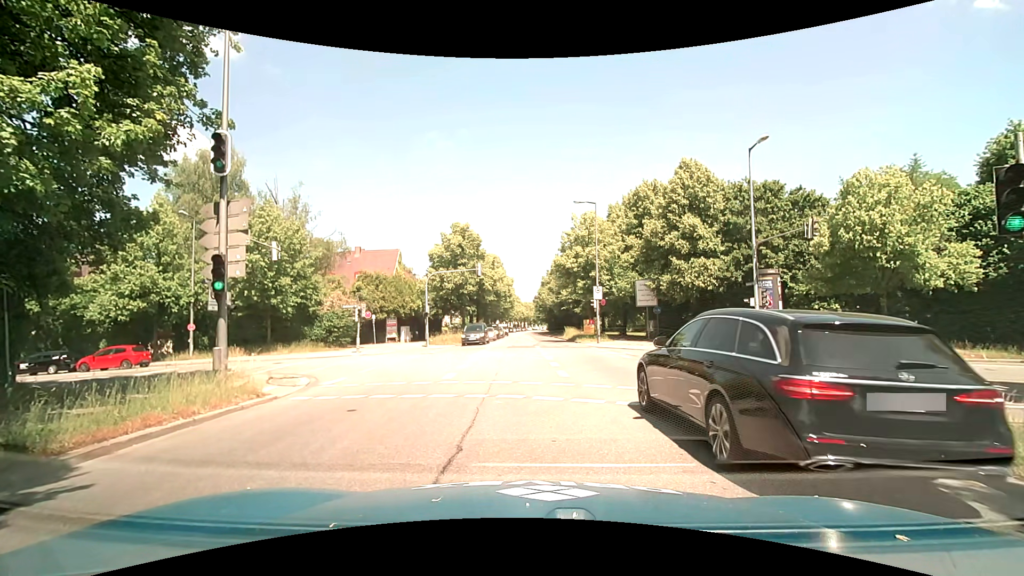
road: secondary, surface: asphalt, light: Day
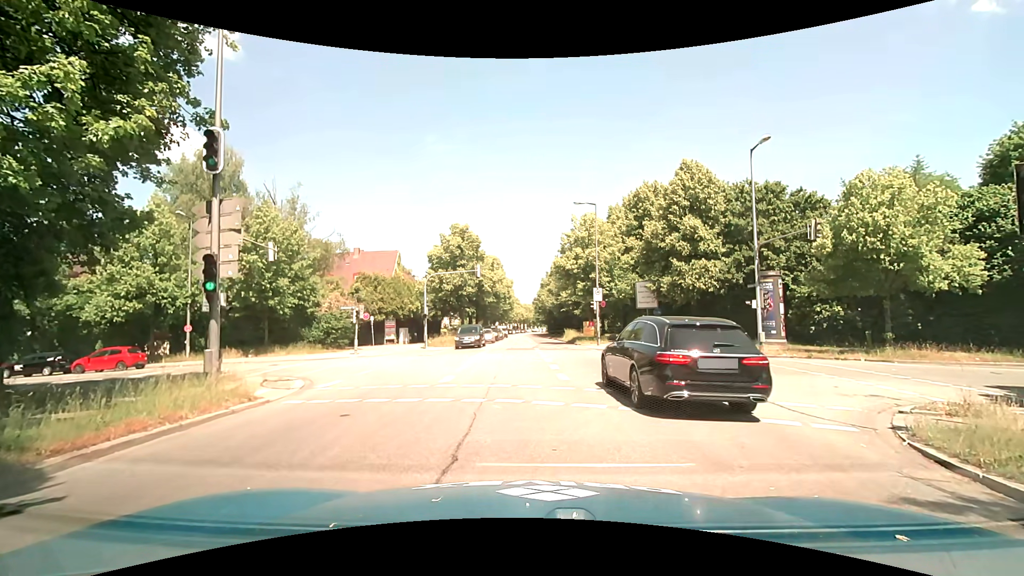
(0.0, +0.3) m; 0°
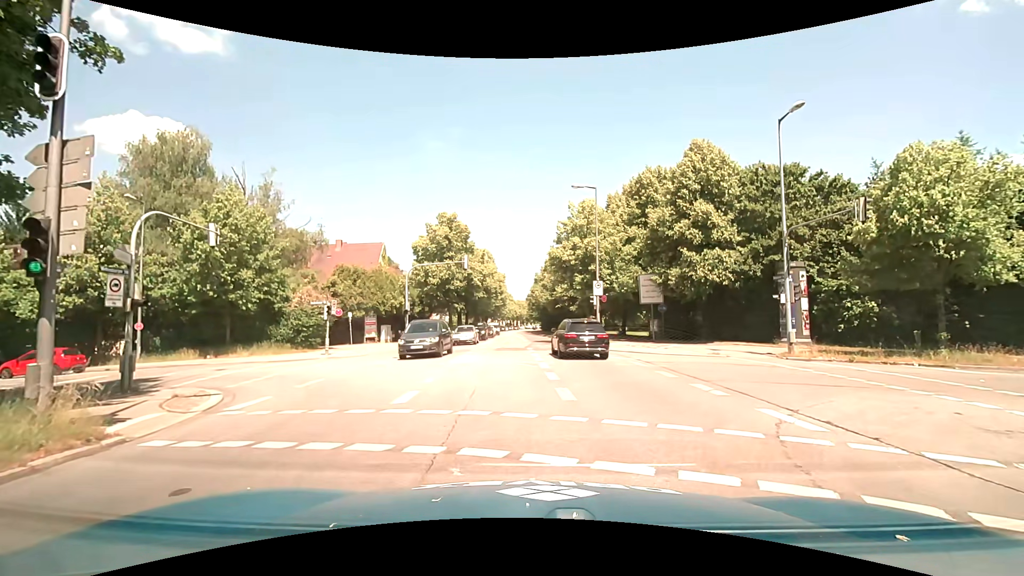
(+0.1, +3.8) m; -1°
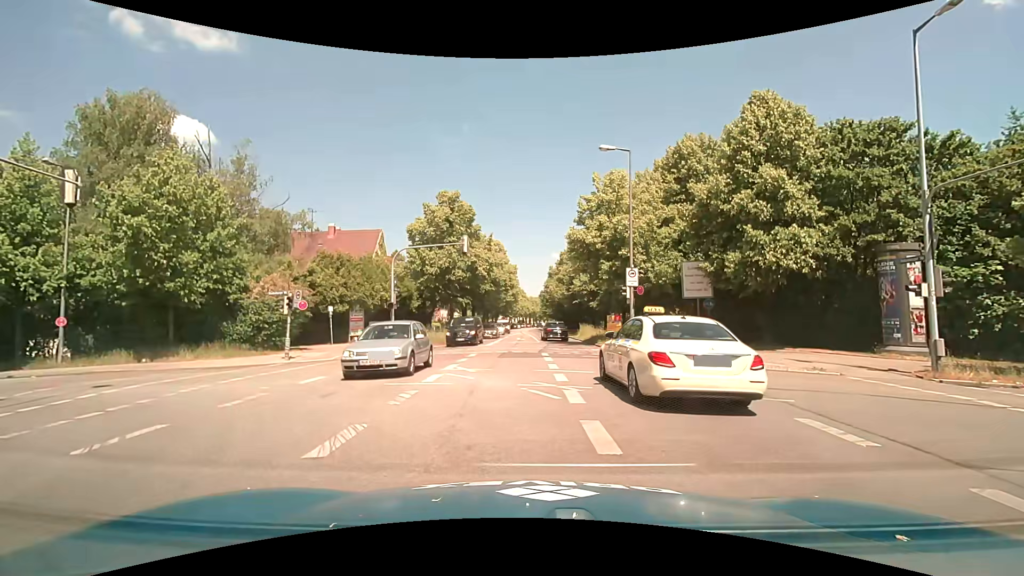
(+0.1, +6.8) m; 0°
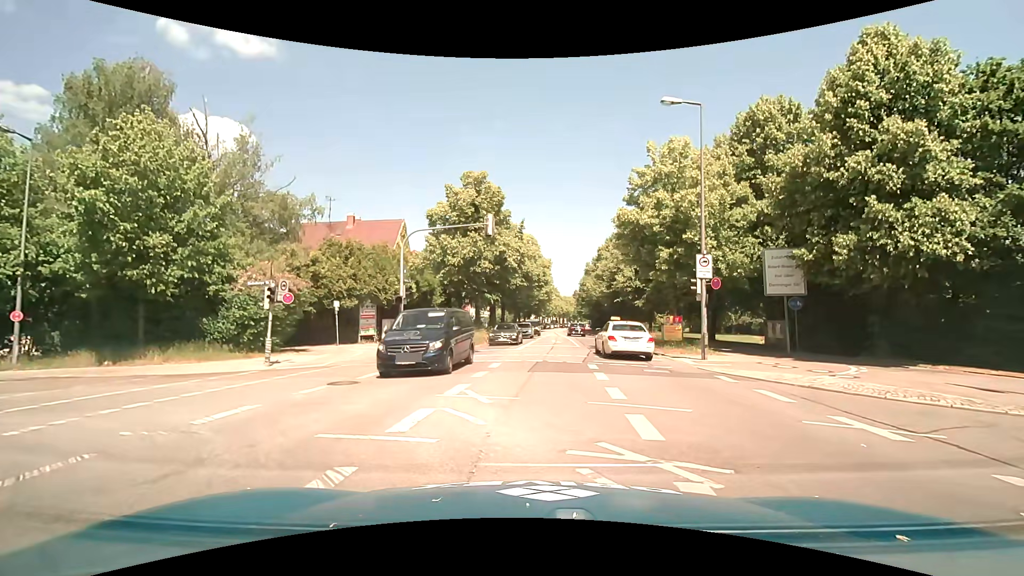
(-0.2, +5.2) m; -4°
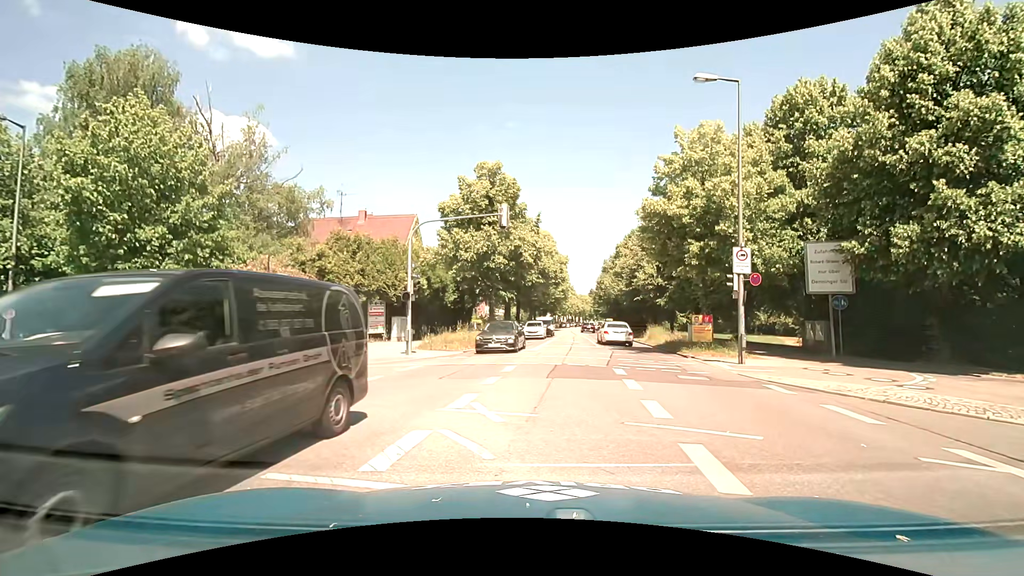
(0.0, +1.6) m; 0°
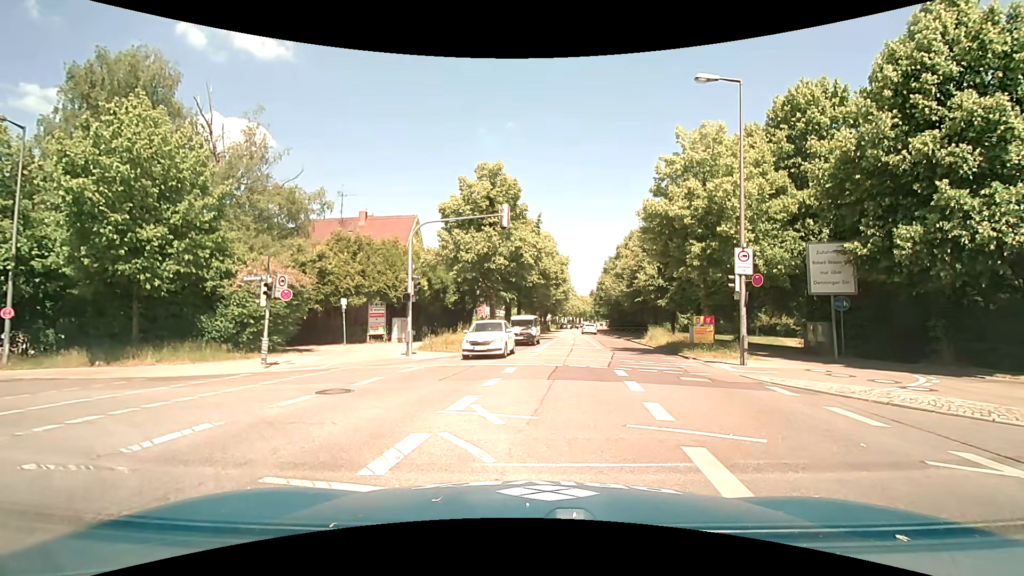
(0.0, +0.2) m; 0°
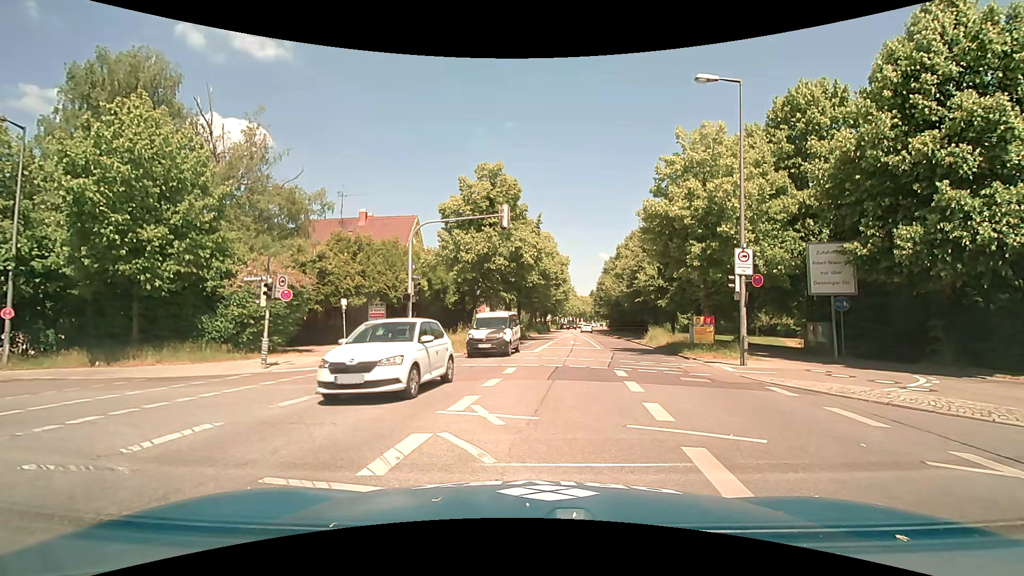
(0.0, 0.0) m; 0°
